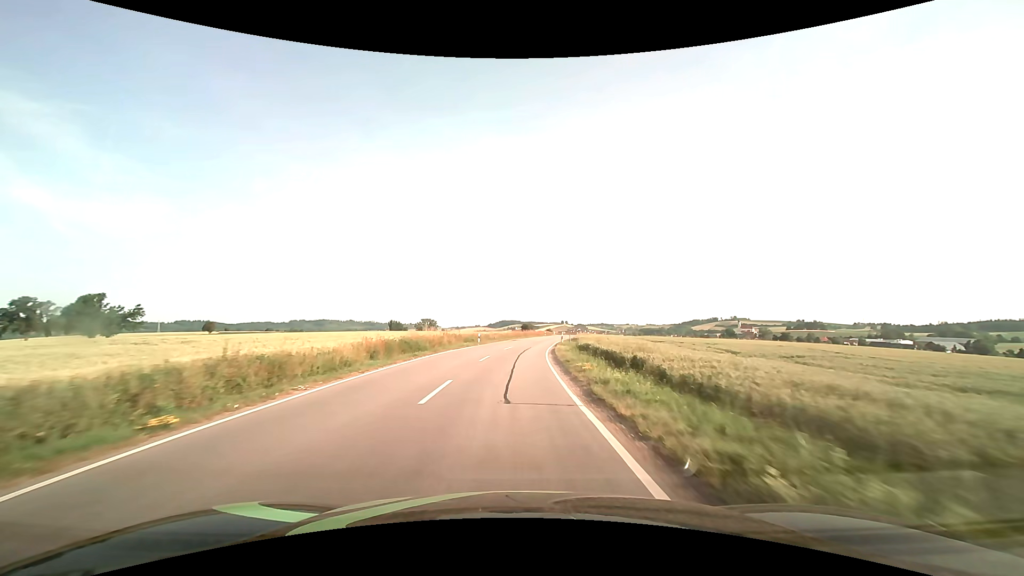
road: secondary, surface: asphalt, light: Day
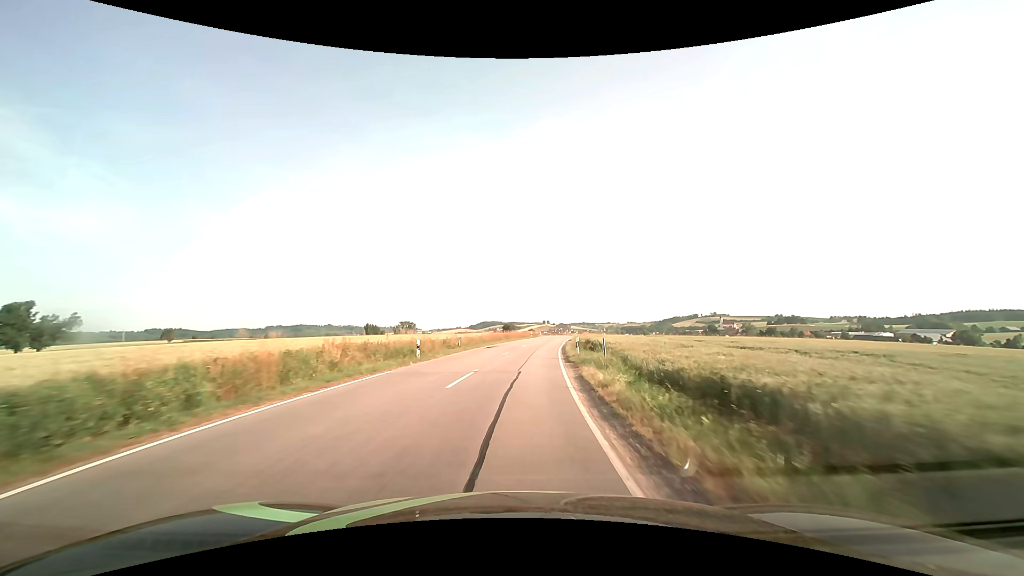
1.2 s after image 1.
(+0.2, +21.2) m; +2°
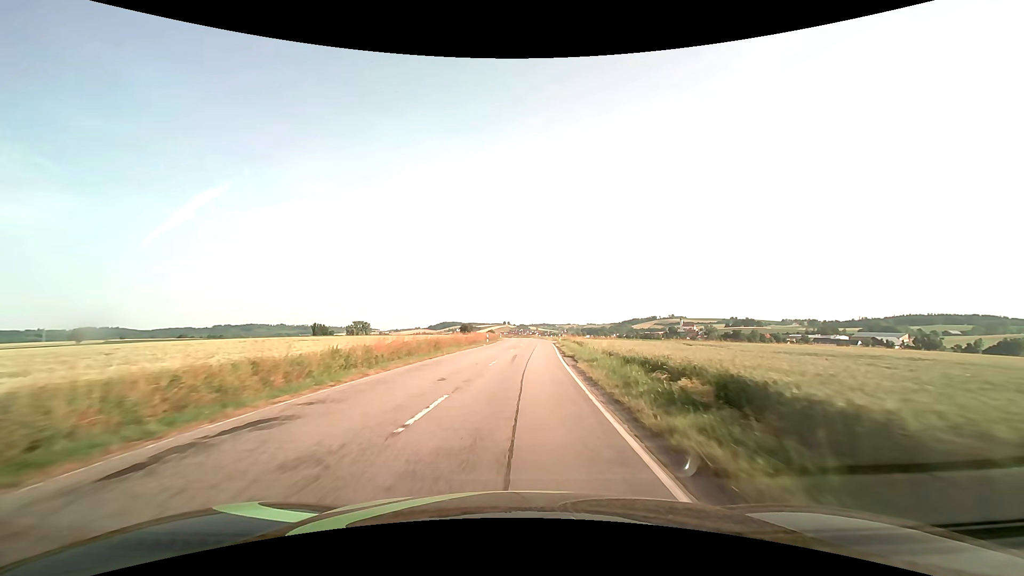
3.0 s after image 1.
(+1.2, +32.0) m; +5°
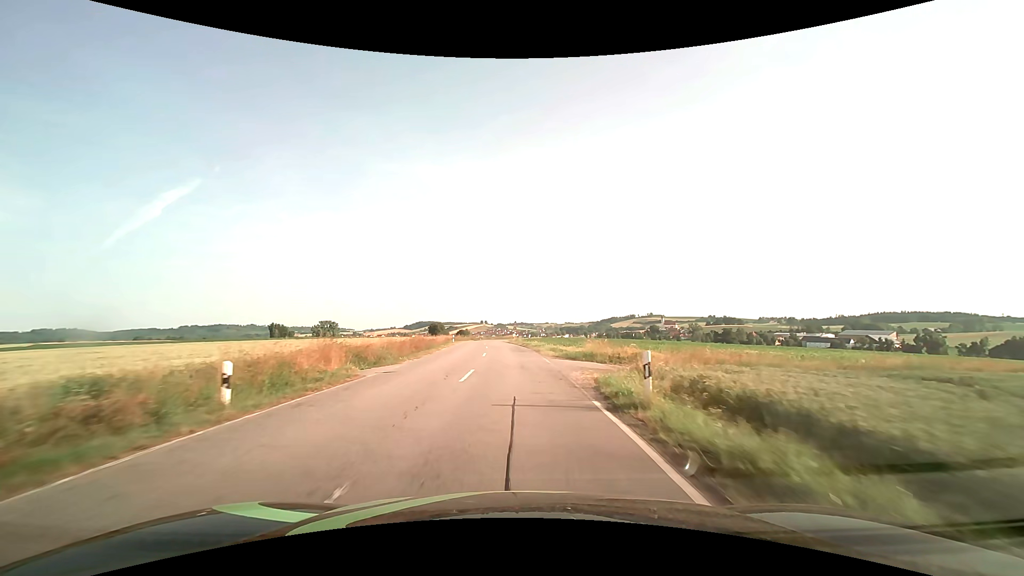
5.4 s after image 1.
(+1.6, +42.9) m; +3°
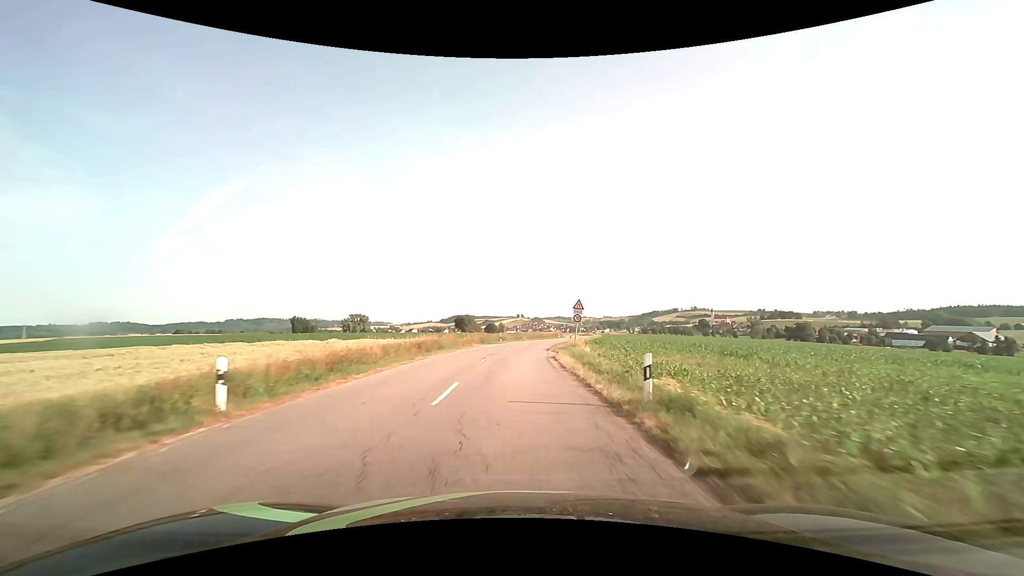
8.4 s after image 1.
(-2.1, +53.8) m; -4°
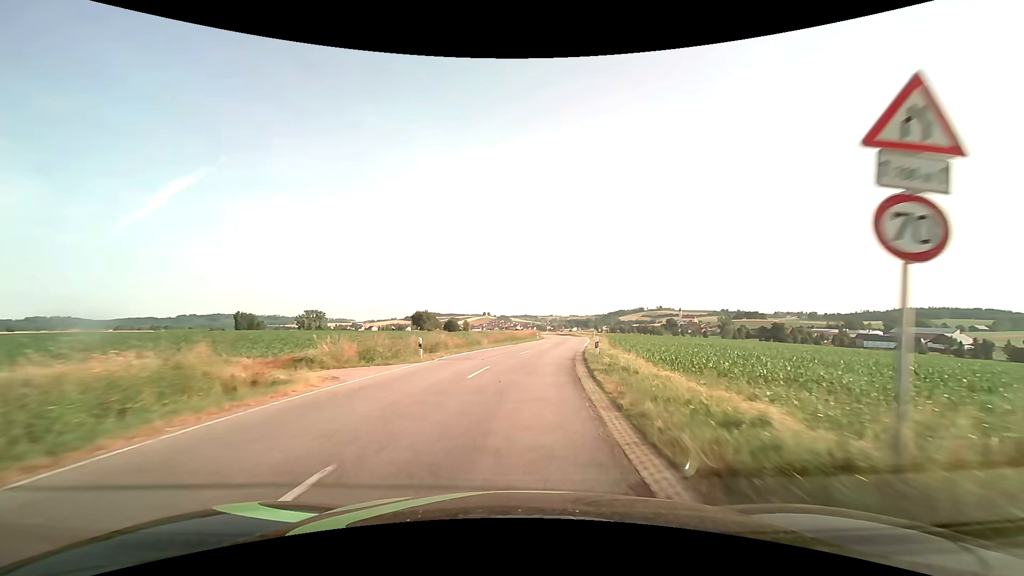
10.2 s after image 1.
(+0.7, +32.5) m; +4°
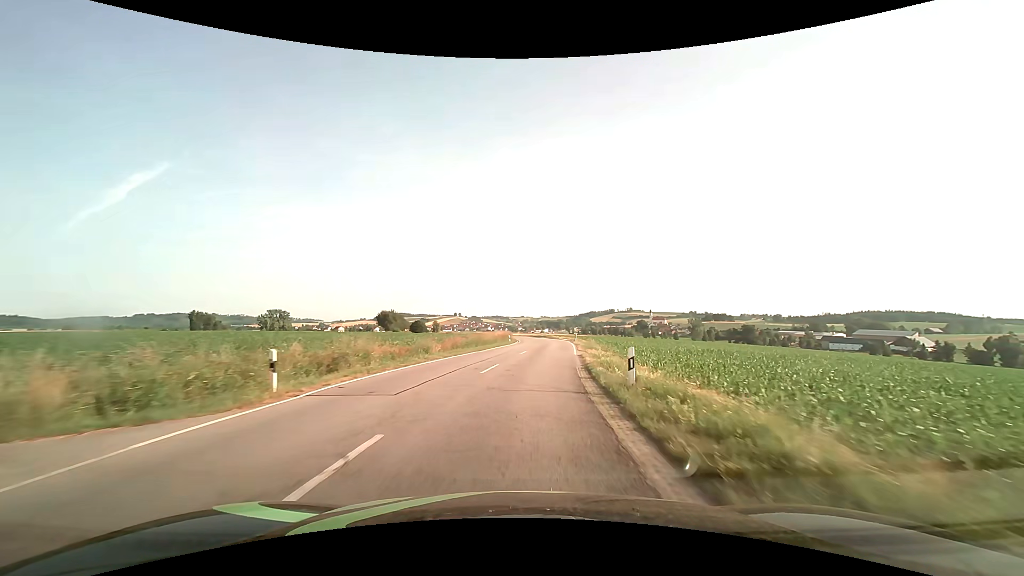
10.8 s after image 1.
(+0.3, +10.8) m; +3°
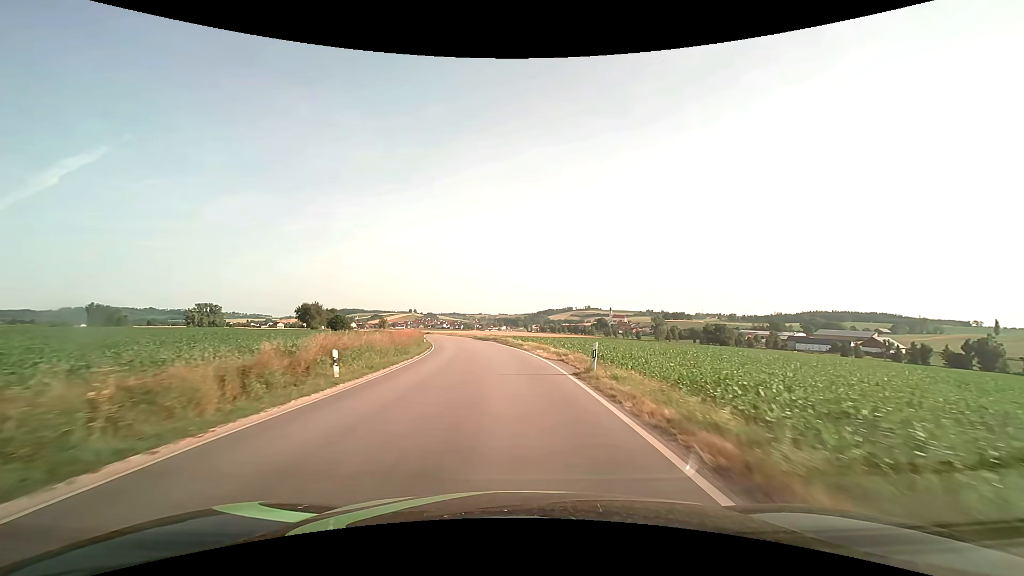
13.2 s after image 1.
(+3.2, +43.0) m; +5°
(0, +10) (0, +20) (-1, +30) (-2, +40) (-4, +50) (-5, +60) (-7, +69) (-10, +79) (-12, +89) (-14, +99) m
